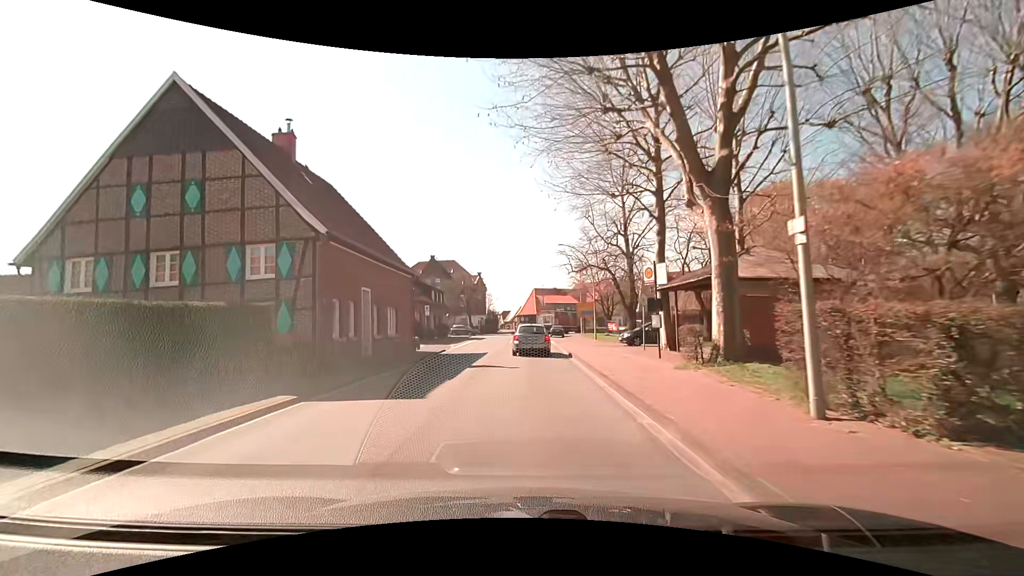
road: secondary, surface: asphalt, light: Day
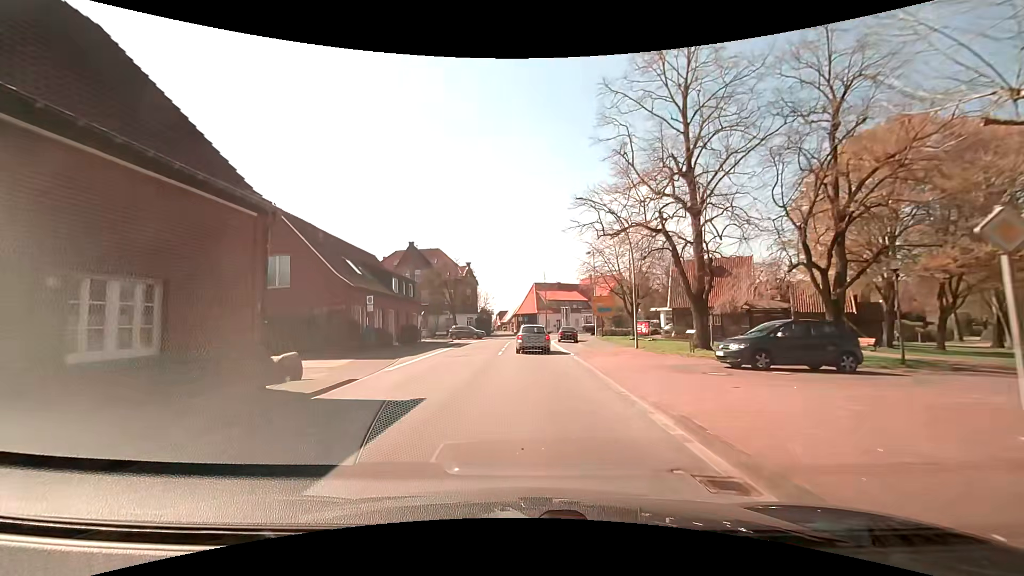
(-0.1, +16.9) m; 0°
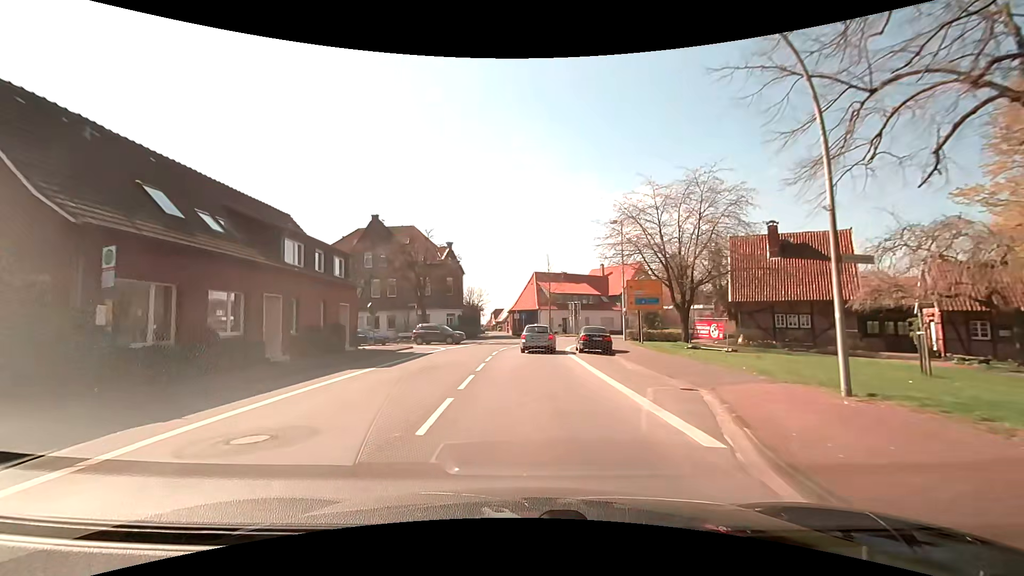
(+0.1, +18.5) m; 0°
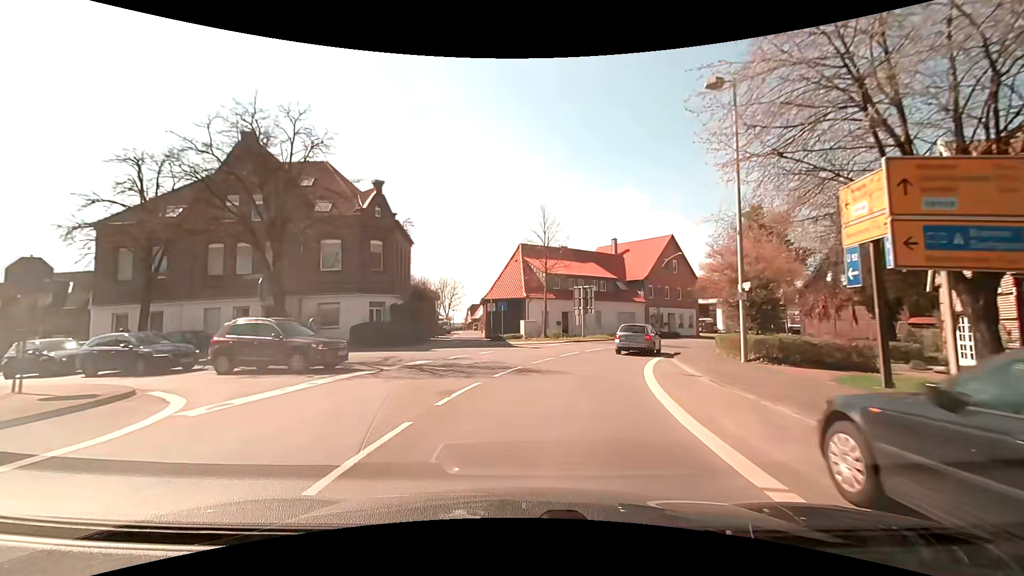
(+0.2, +25.0) m; +2°
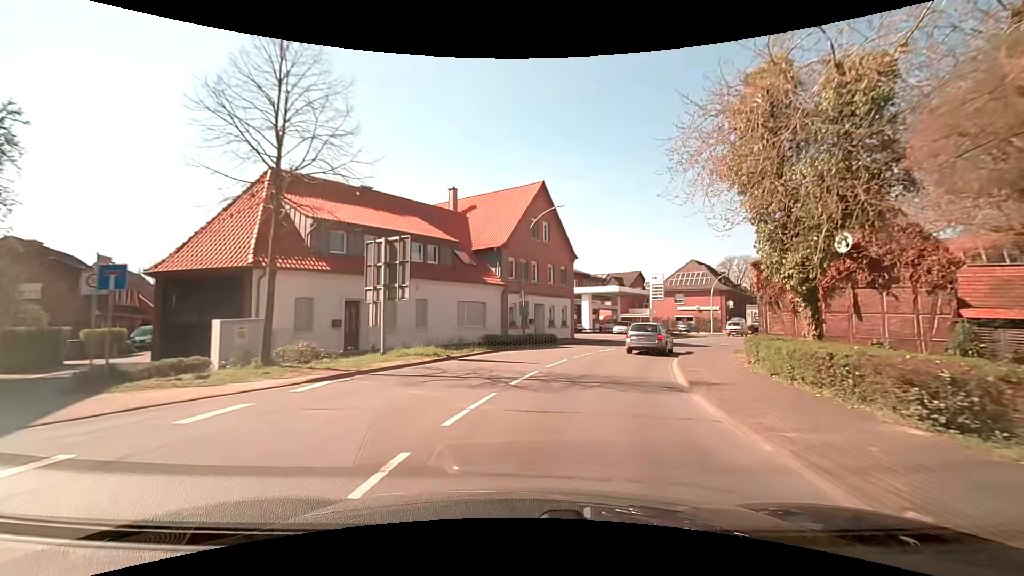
(+3.1, +23.4) m; +18°
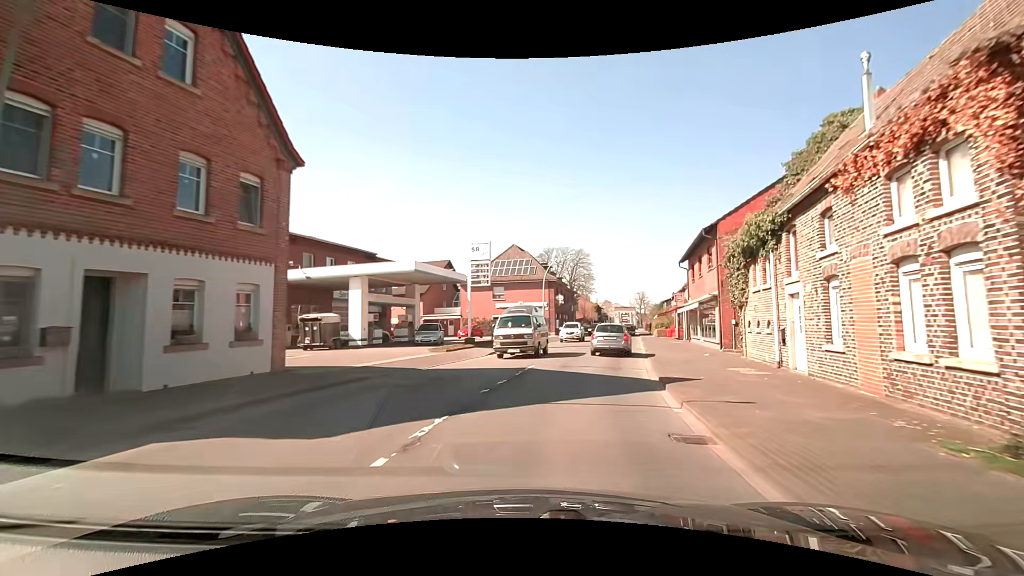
(+4.5, +23.5) m; +22°
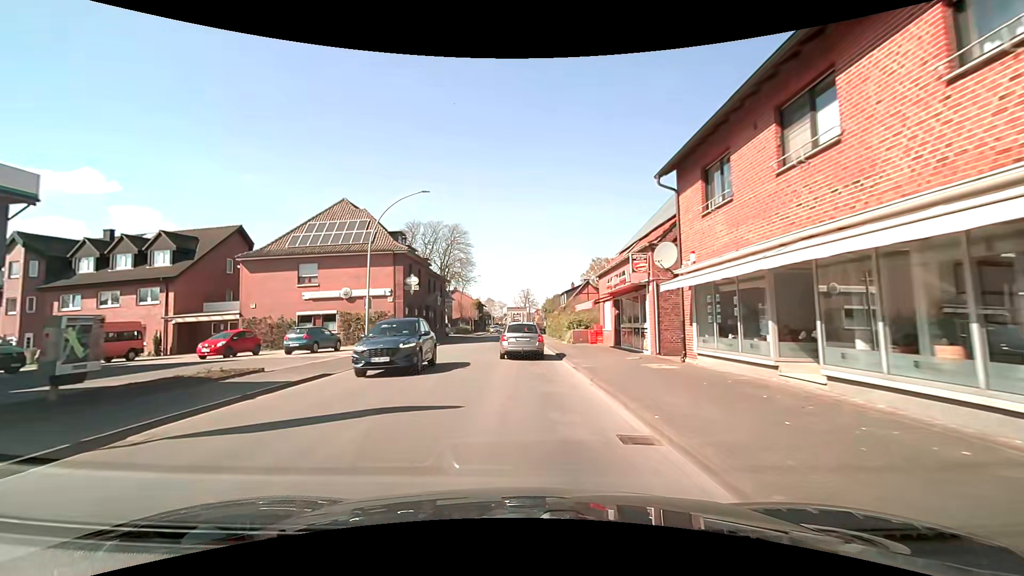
(+3.6, +24.5) m; +13°
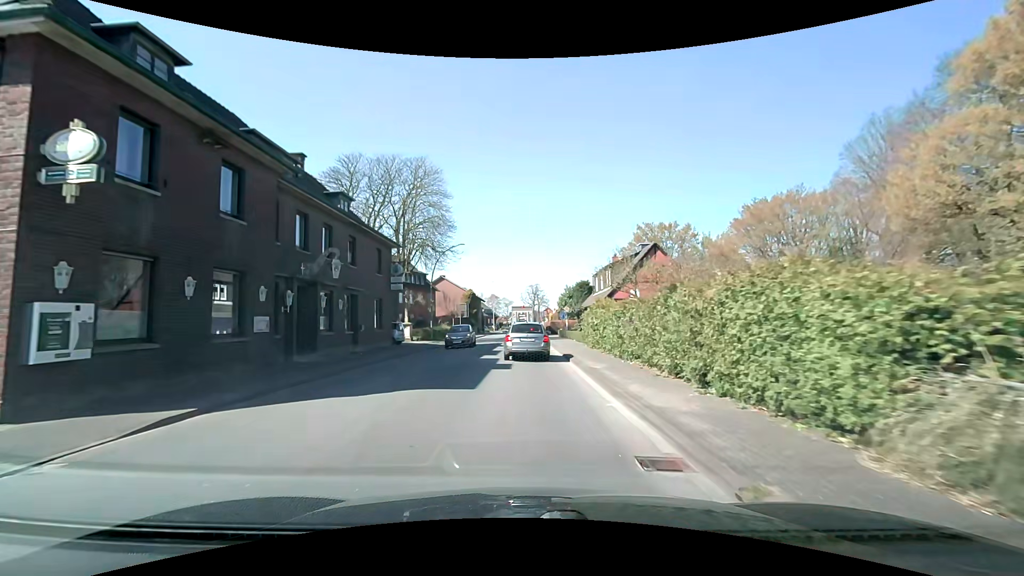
(-0.3, +29.1) m; -1°
(0, +10) (0, +20) (0, +30) (0, +40) (0, +50) (0, +60) (0, +70) (0, +80) (0, +90) (0, +100) m
